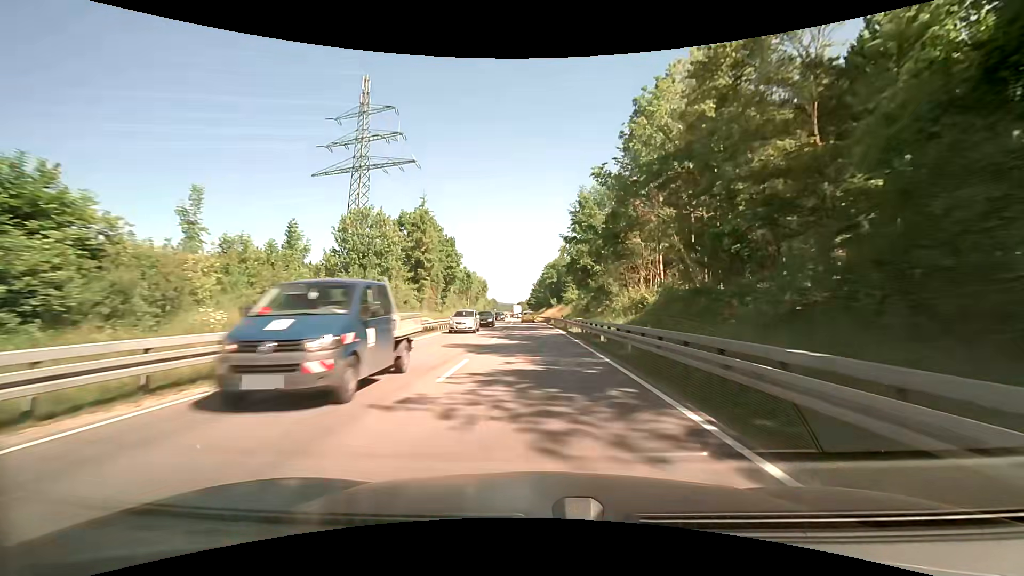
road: primary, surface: asphalt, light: Day
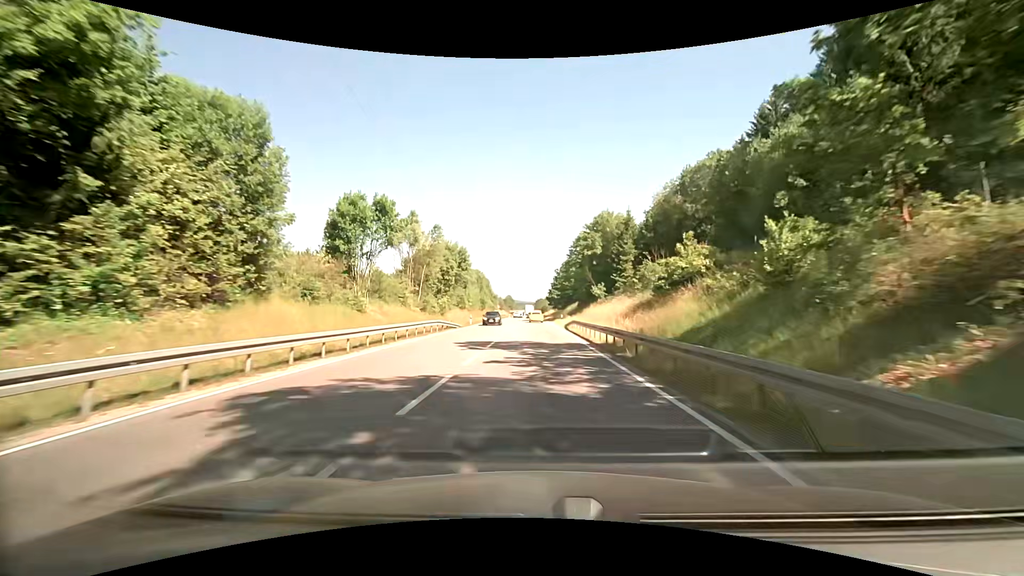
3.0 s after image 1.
(+0.7, +57.9) m; 0°
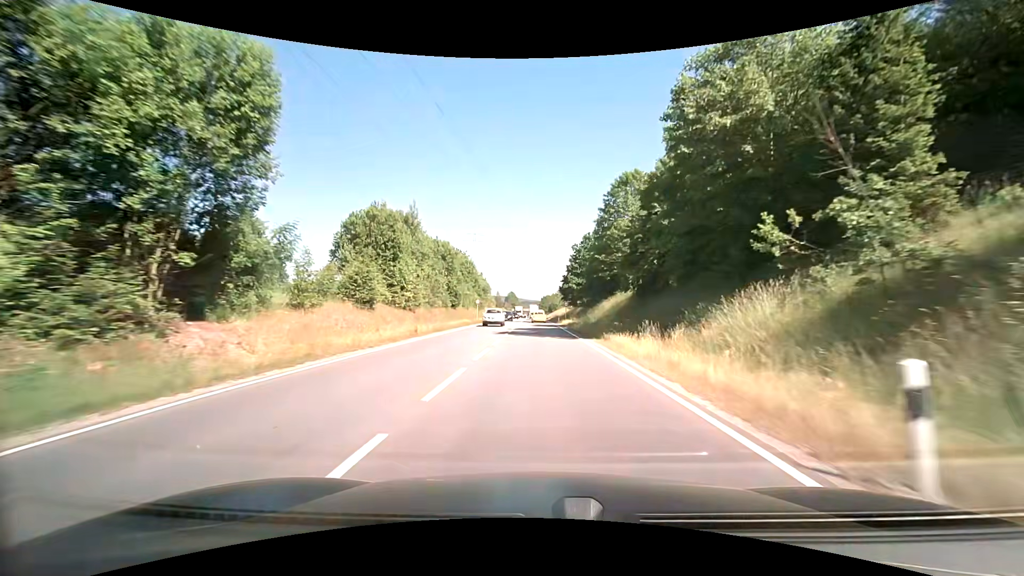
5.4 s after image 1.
(-1.1, +47.4) m; -1°
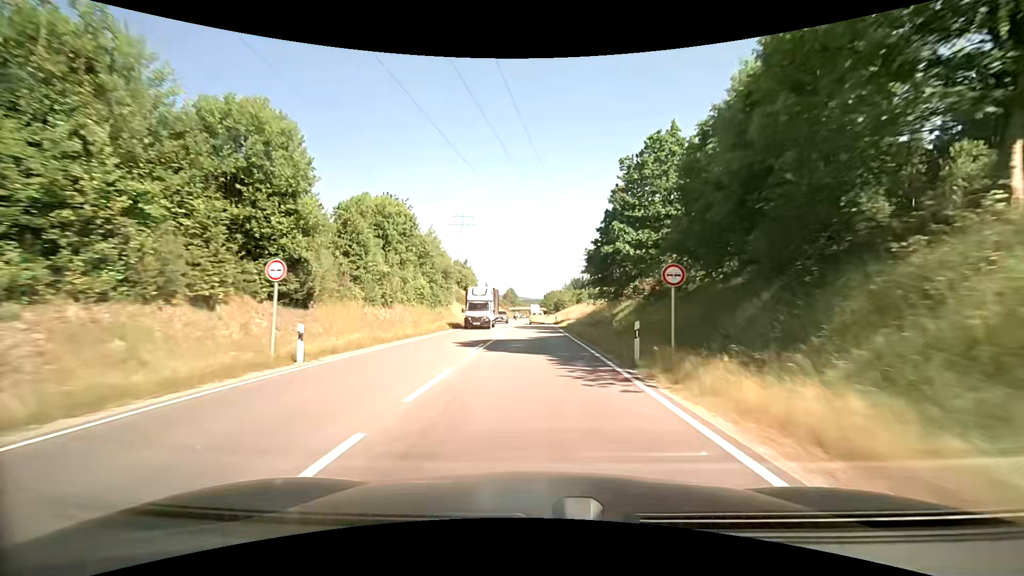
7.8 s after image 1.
(-0.6, +48.4) m; -1°
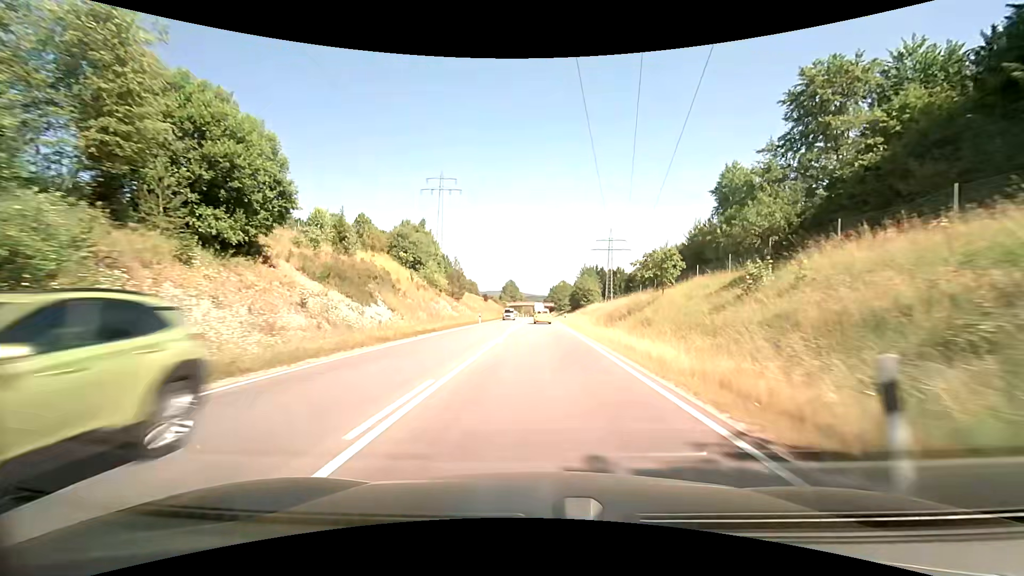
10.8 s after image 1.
(-0.5, +59.4) m; 0°
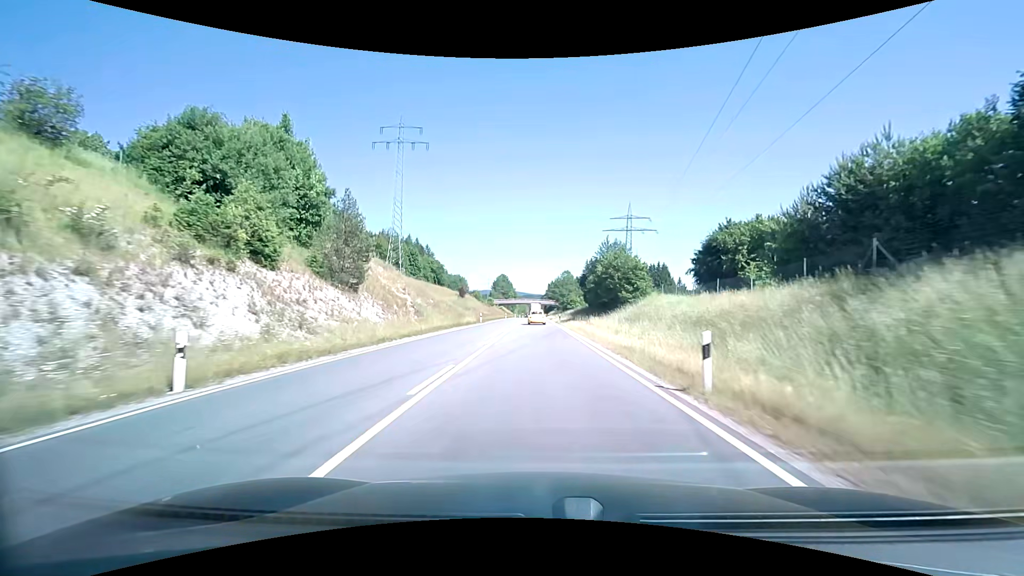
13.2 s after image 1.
(-0.1, +45.7) m; +1°
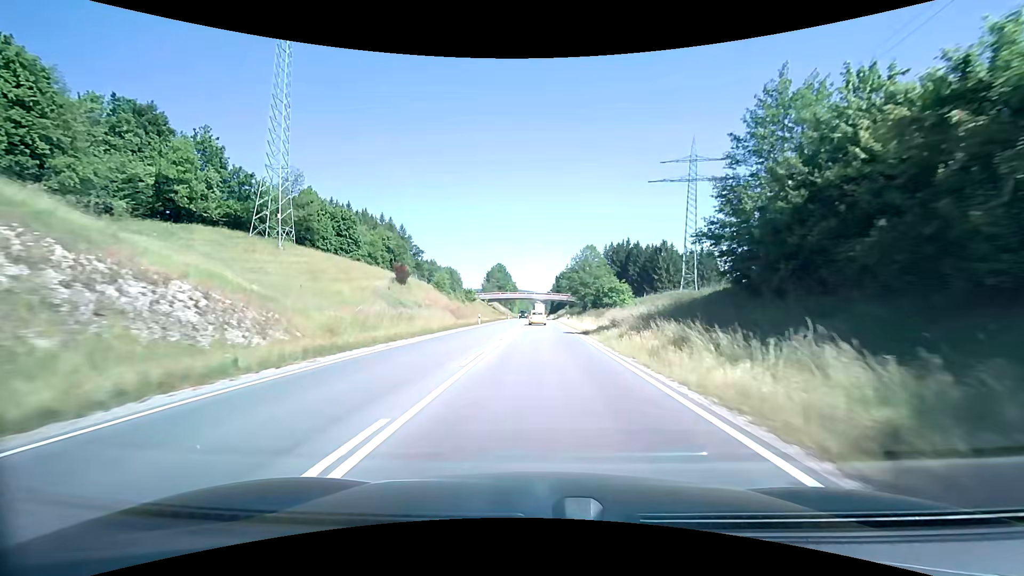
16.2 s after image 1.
(-1.5, +56.4) m; -2°
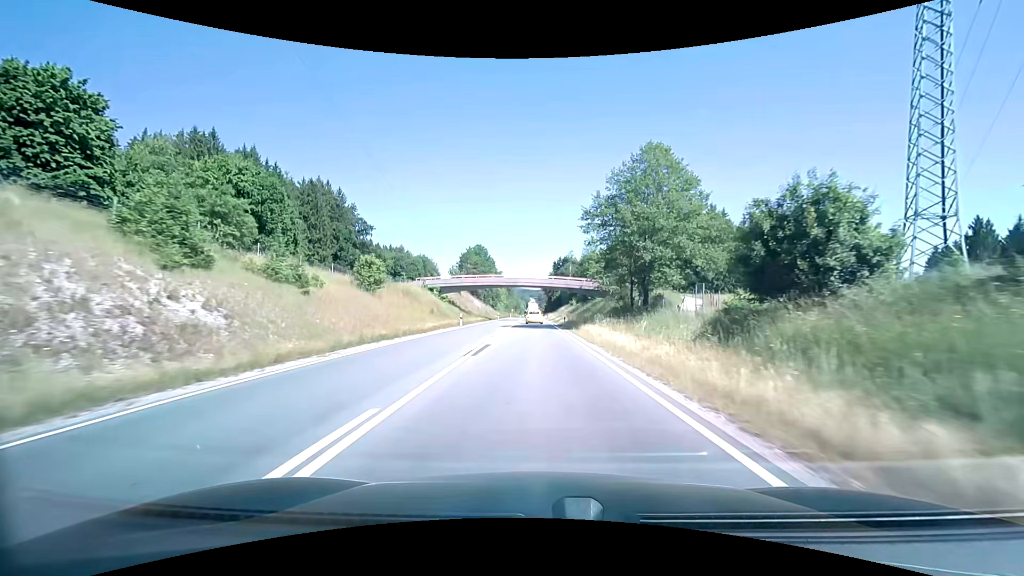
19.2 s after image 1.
(+0.9, +57.4) m; 0°
(0, +10) (0, +20) (0, +30) (0, +40) (0, +50) (0, +60) (0, +70) (0, +80) (0, +90) (0, +100) m
